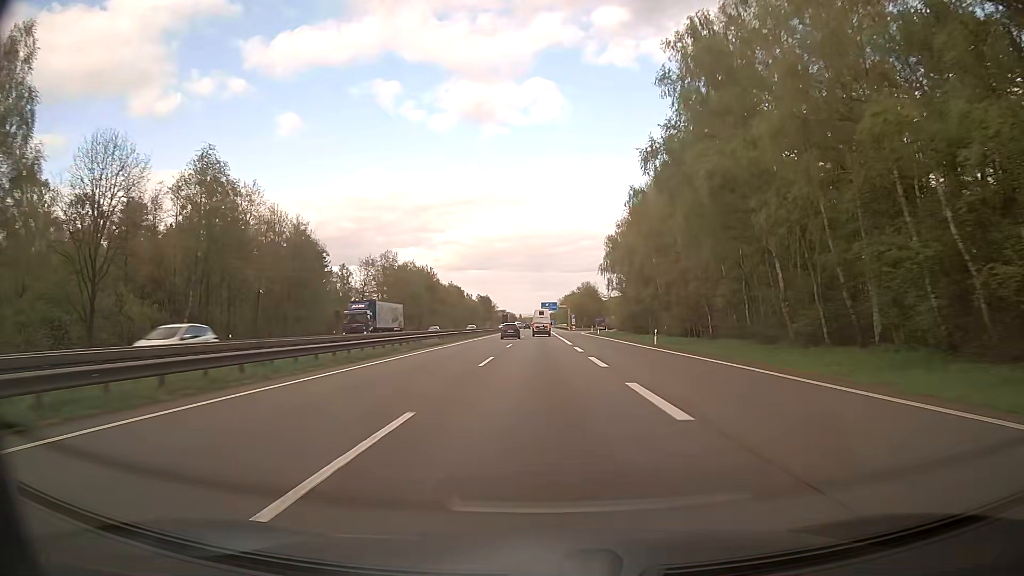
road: motorway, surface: asphalt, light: Day
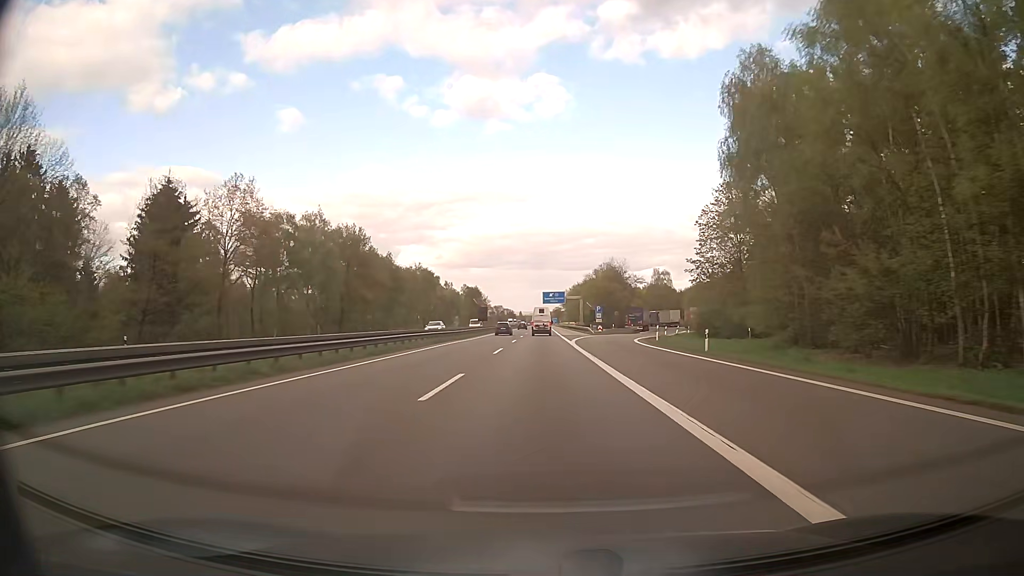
(+0.3, +63.4) m; 0°
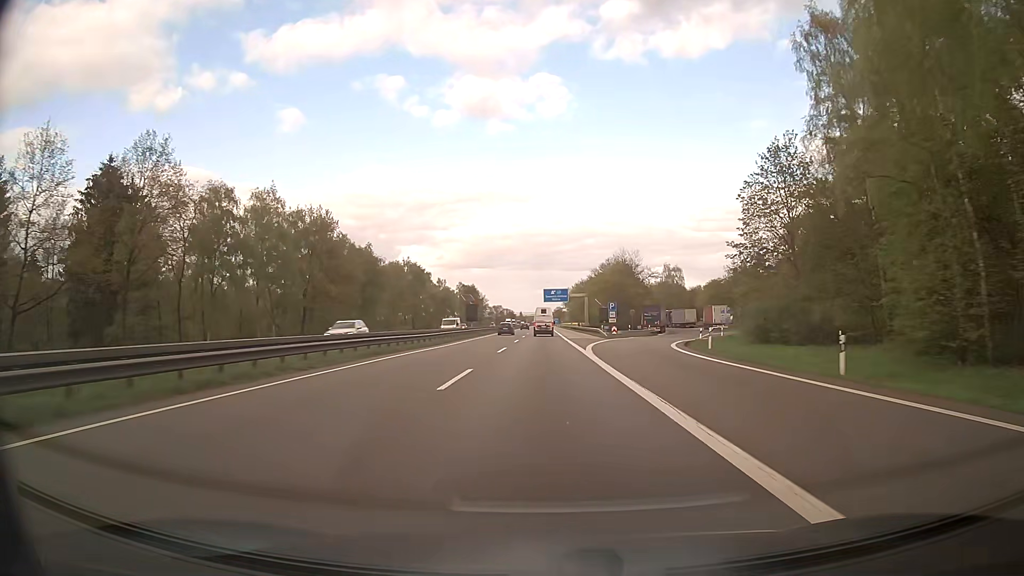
(0.0, +15.8) m; 0°
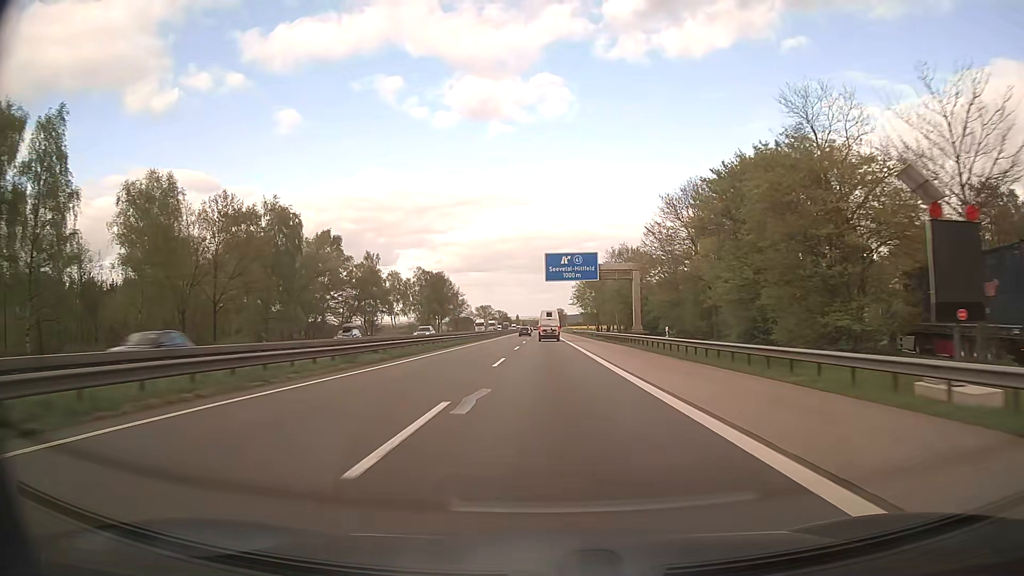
(-0.3, +78.3) m; 0°
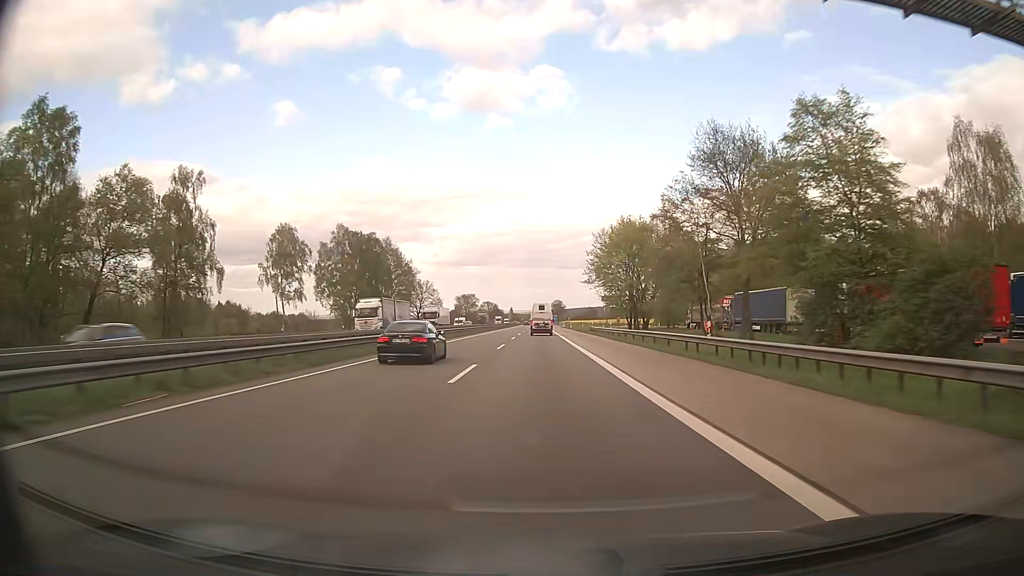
(+0.4, +61.6) m; 0°
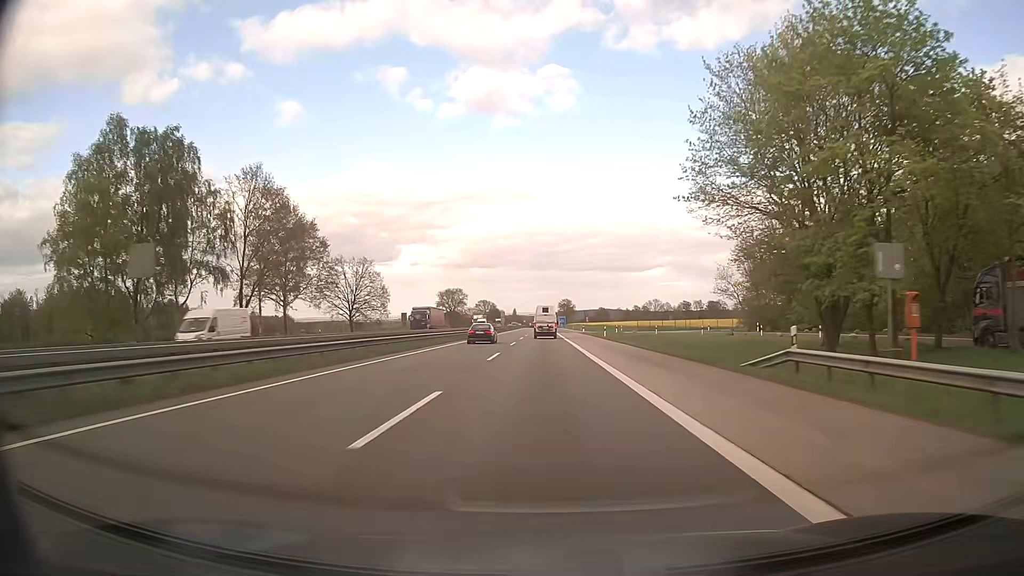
(-0.3, +60.8) m; -1°
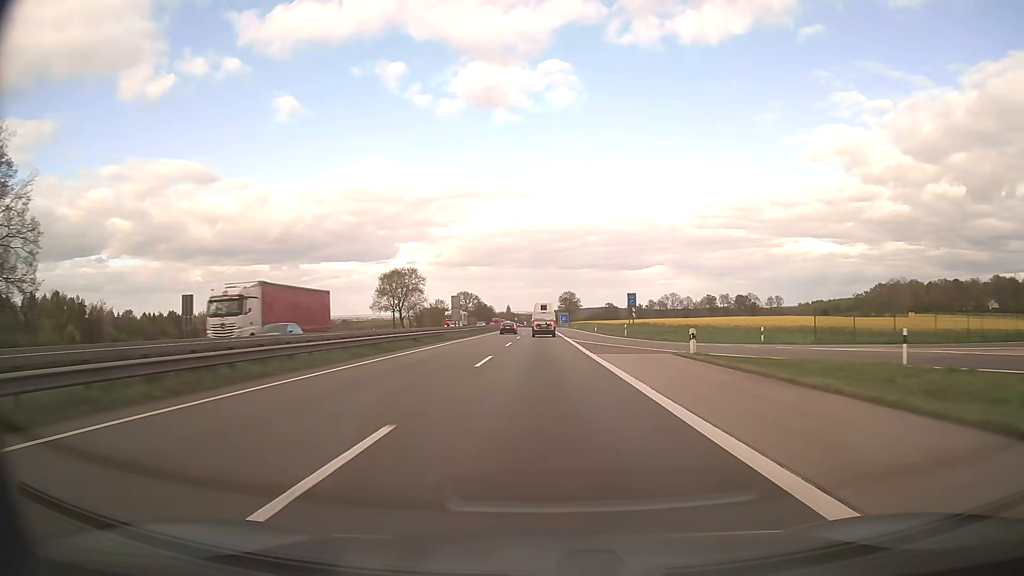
(+0.1, +75.3) m; 0°
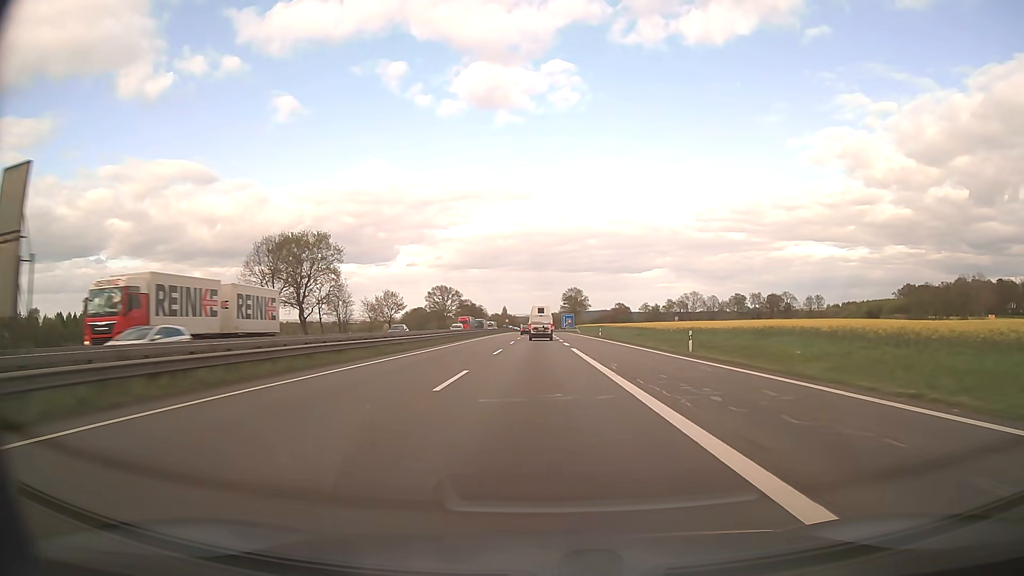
(+0.1, +59.8) m; 0°
(0, +10) (0, +20) (0, +30) (0, +40) (0, +50) (0, +60) (0, +70) (0, +80) (-1, +90) (-1, +100) m
